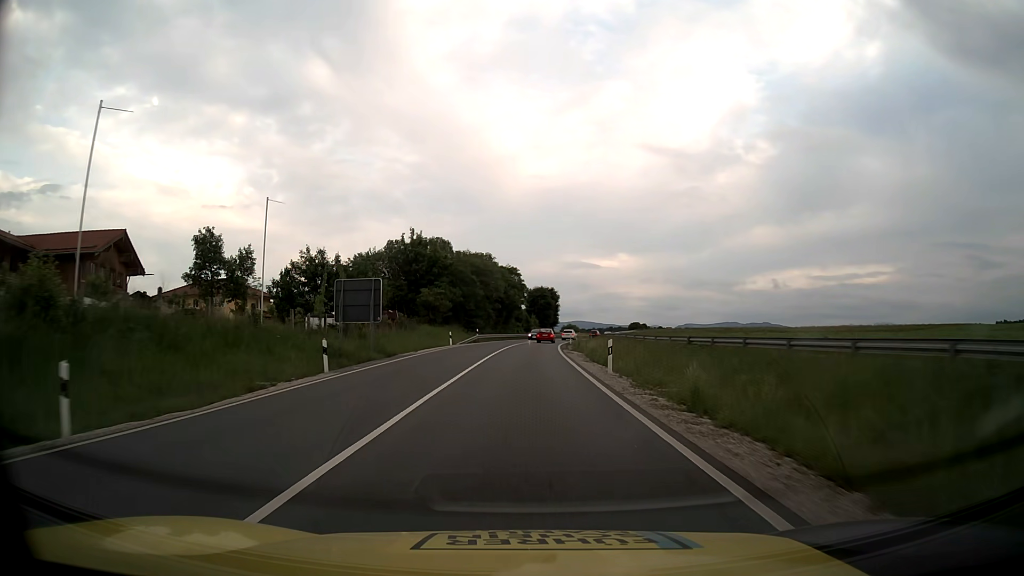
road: primary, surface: asphalt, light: Day
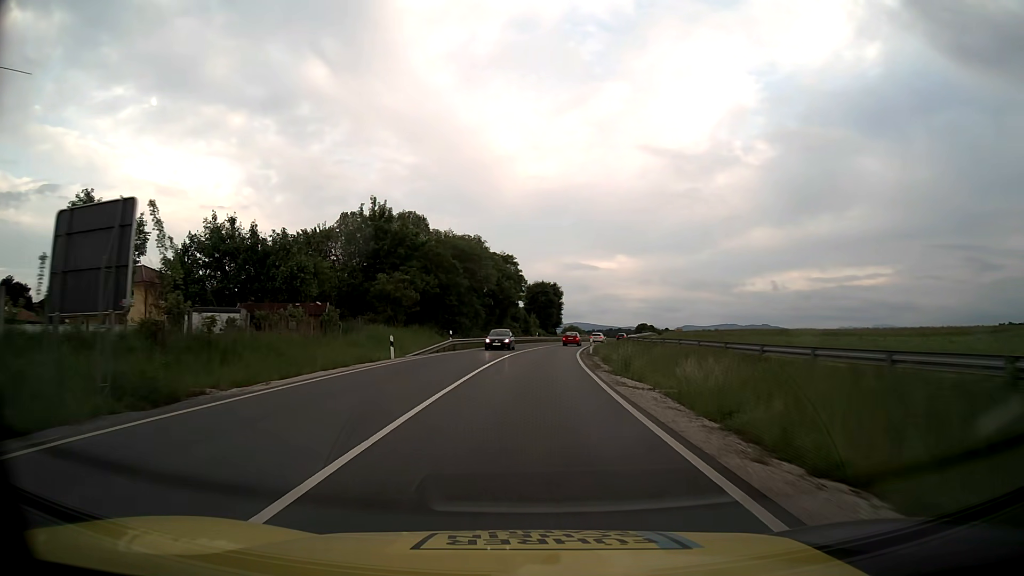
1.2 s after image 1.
(0.0, +22.0) m; 0°
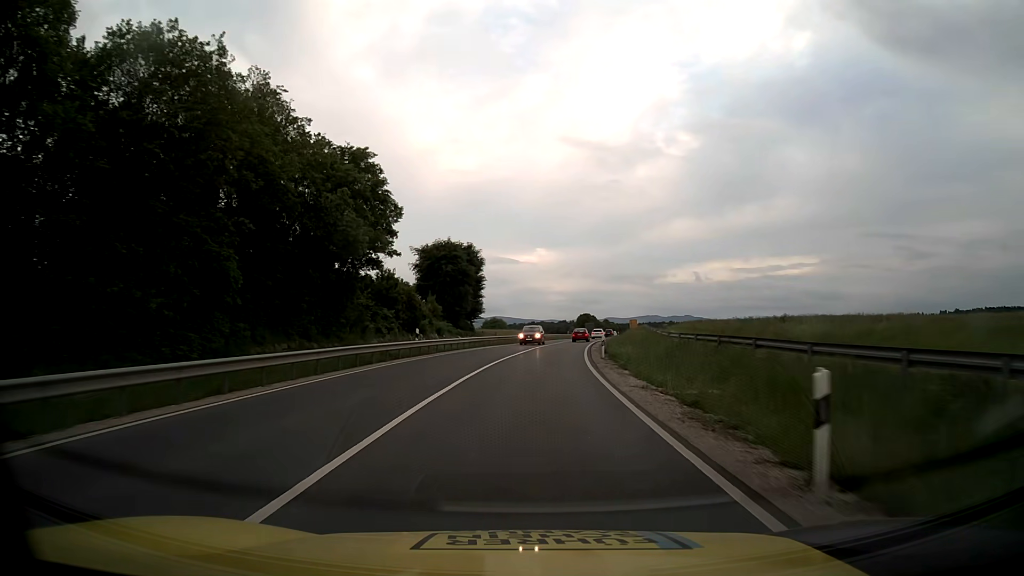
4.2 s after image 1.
(+2.6, +55.8) m; +7°
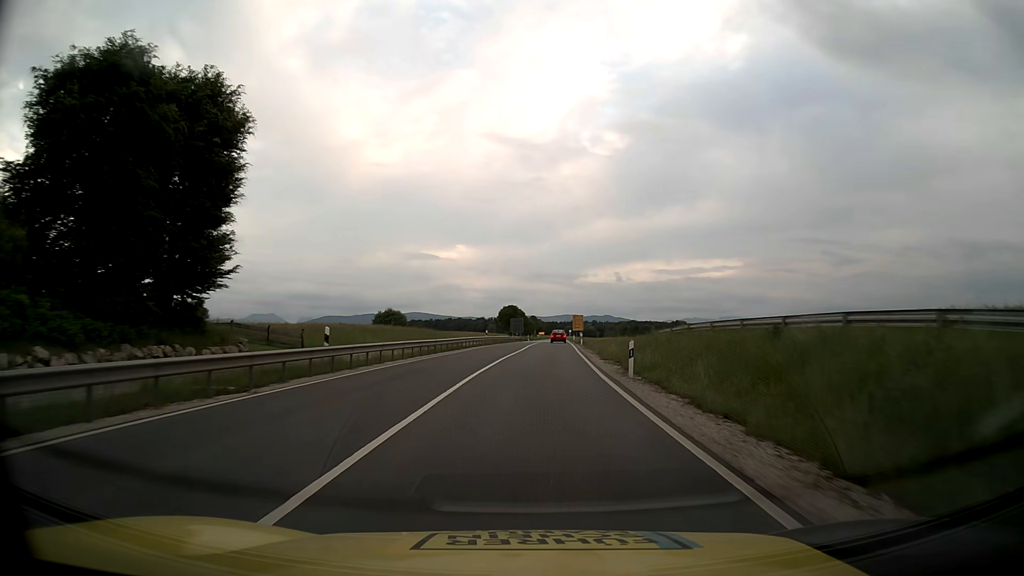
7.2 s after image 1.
(+3.2, +56.6) m; +7°
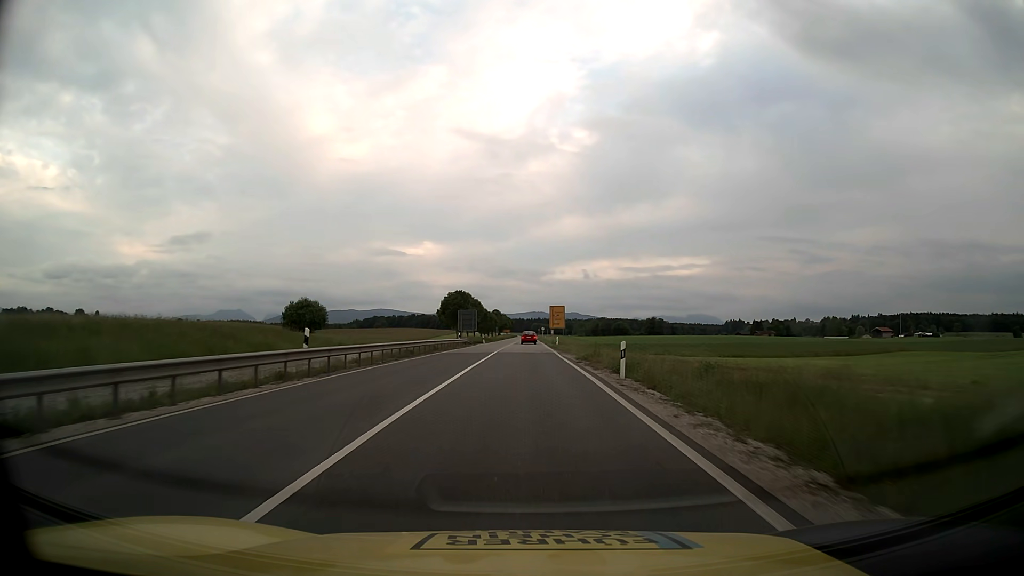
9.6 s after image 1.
(+1.6, +45.0) m; +3°
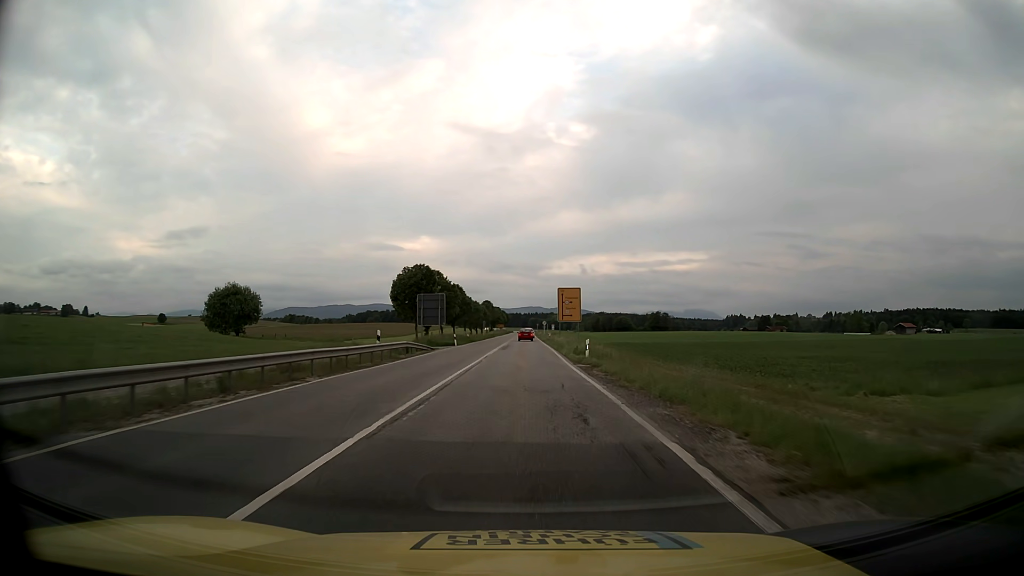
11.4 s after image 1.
(+0.1, +33.6) m; 0°
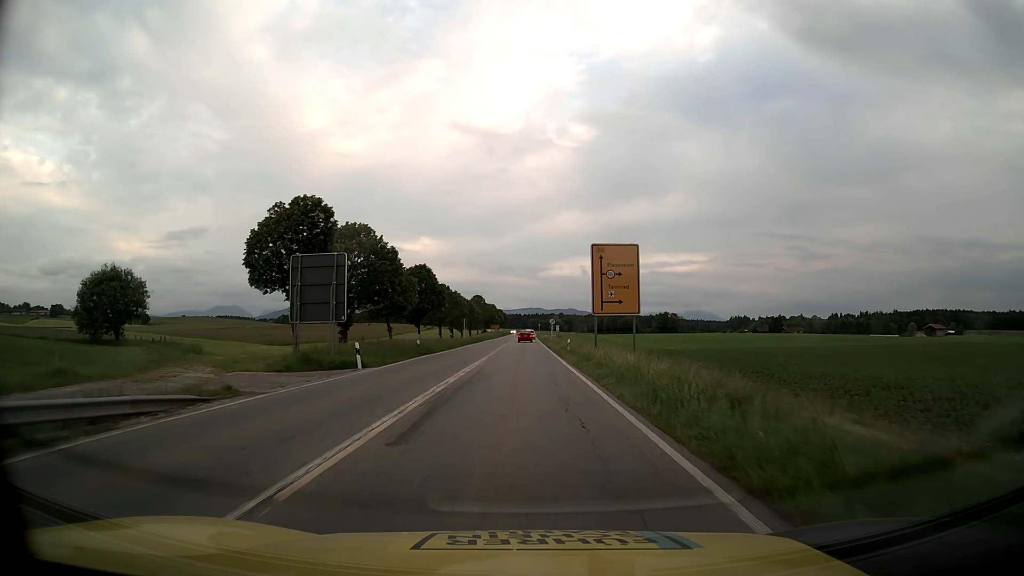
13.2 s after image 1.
(0.0, +33.9) m; 0°
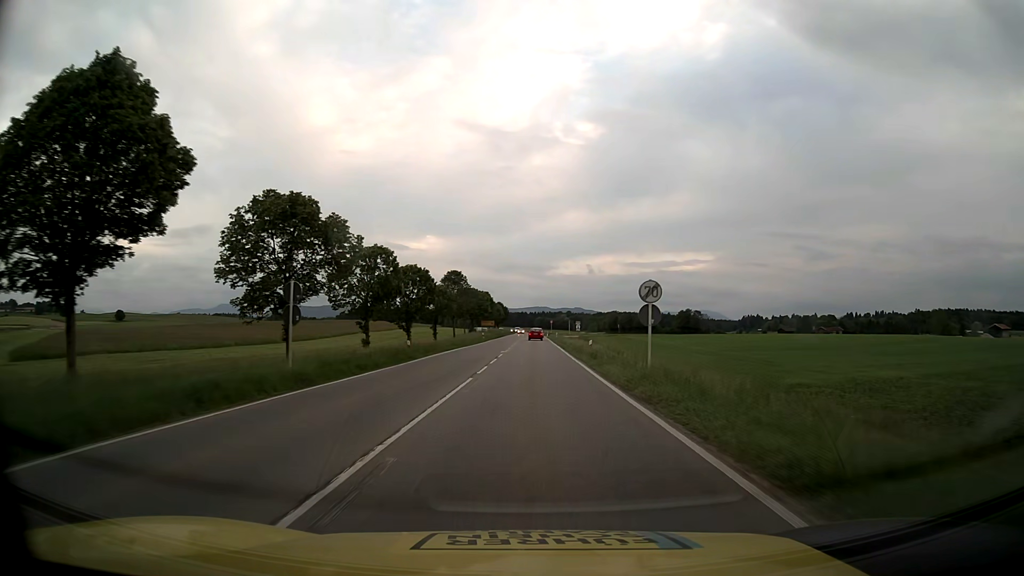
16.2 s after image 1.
(-0.2, +57.1) m; 0°
(0, +10) (0, +20) (0, +30) (0, +40) (0, +50) (0, +60) (+1, +70) (+1, +80) (+1, +90) (+1, +100) m
